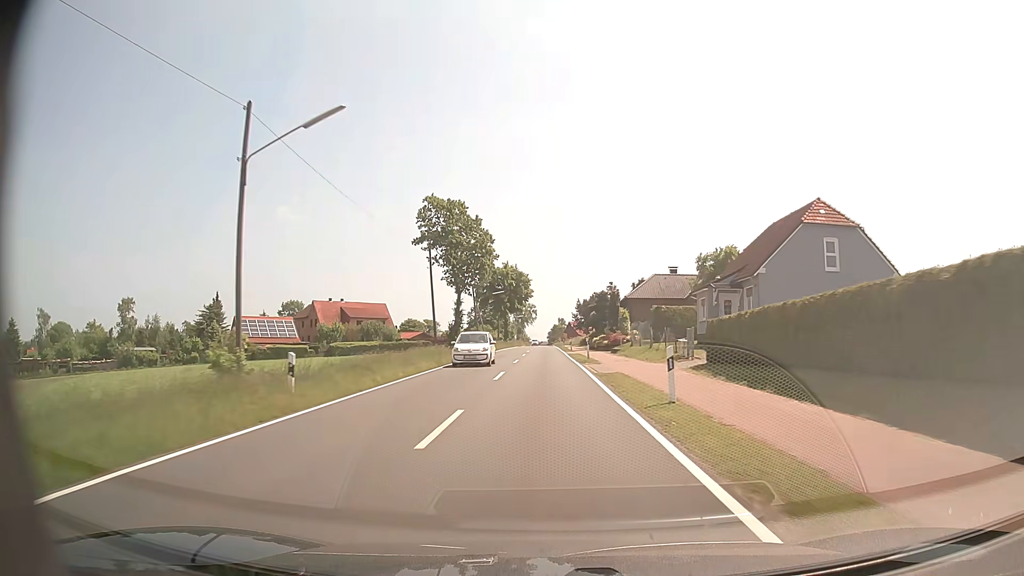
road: tertiary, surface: asphalt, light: Day
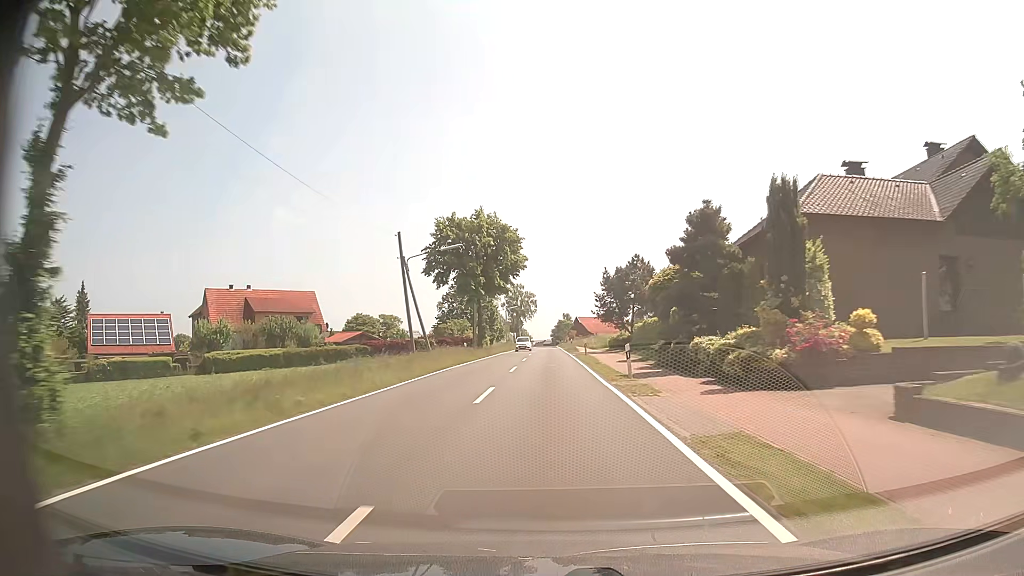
(-0.2, +42.9) m; 0°
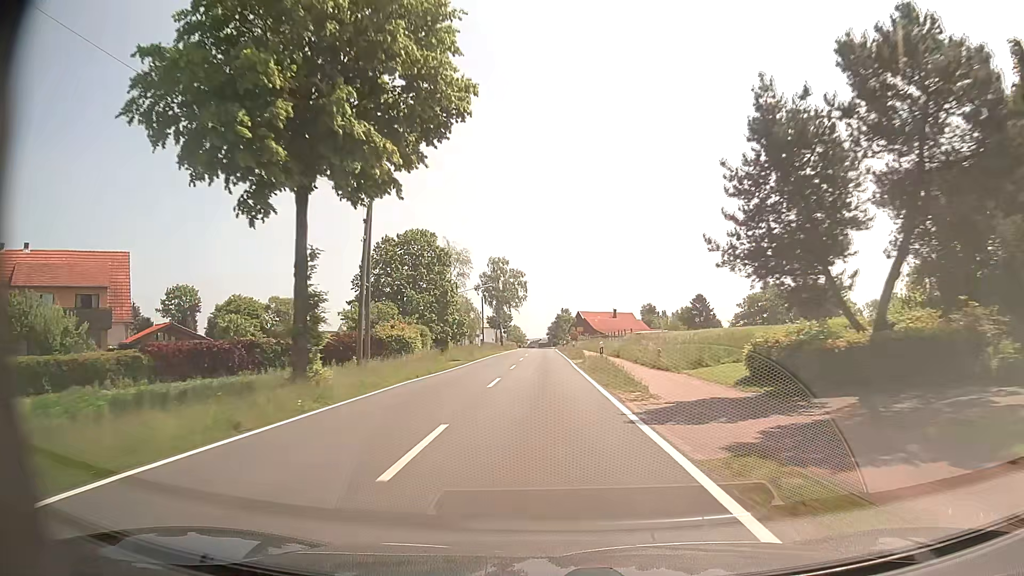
(+0.2, +43.1) m; 0°
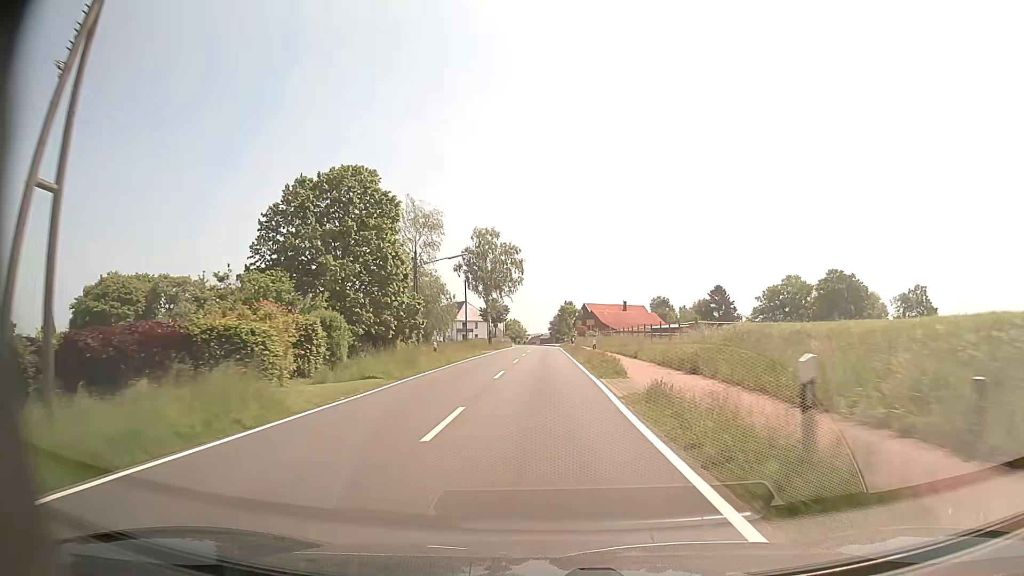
(0.0, +21.6) m; 0°
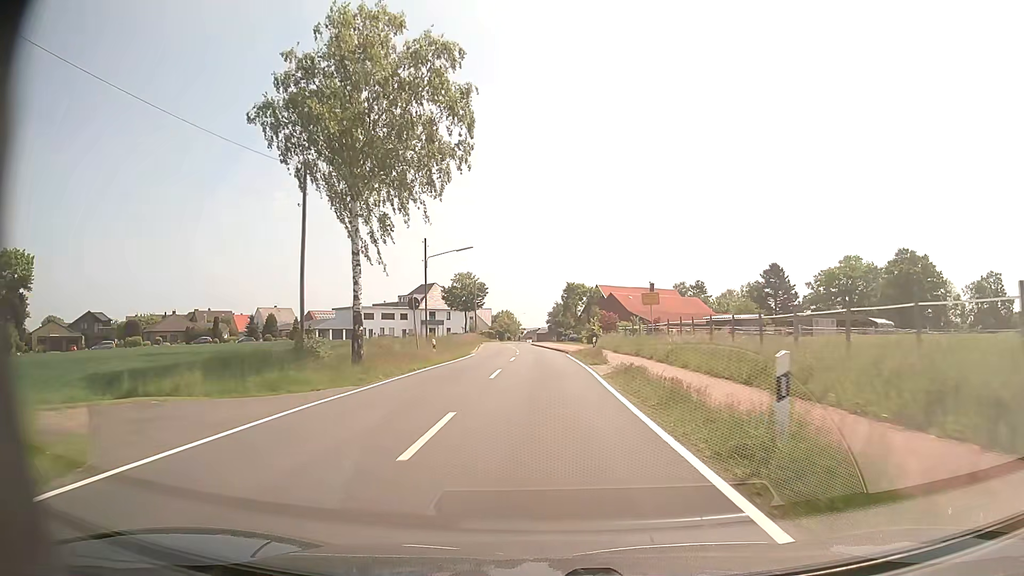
(-0.1, +49.3) m; 0°
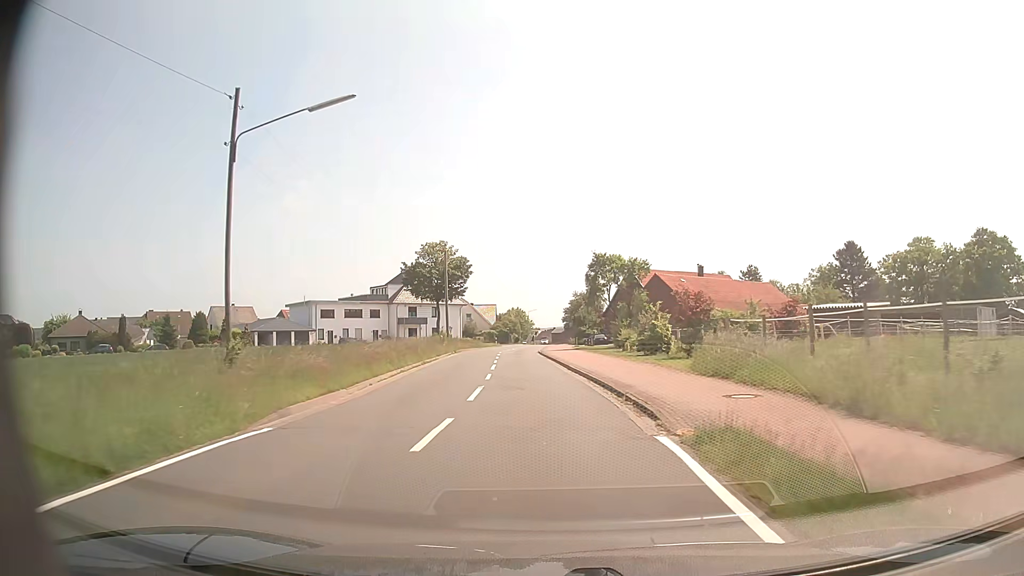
(0.0, +32.2) m; -1°
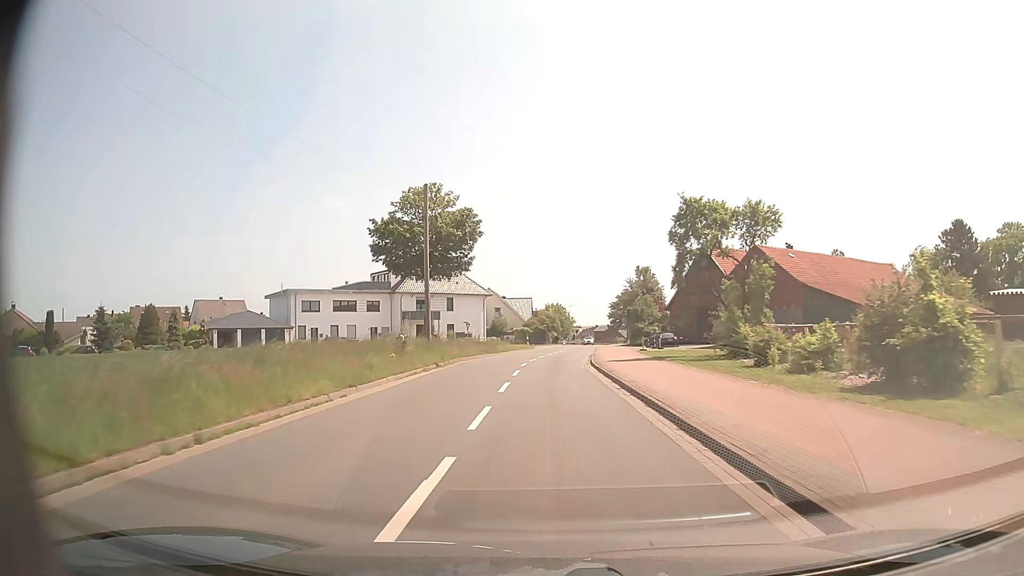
(-0.8, +22.8) m; -4°
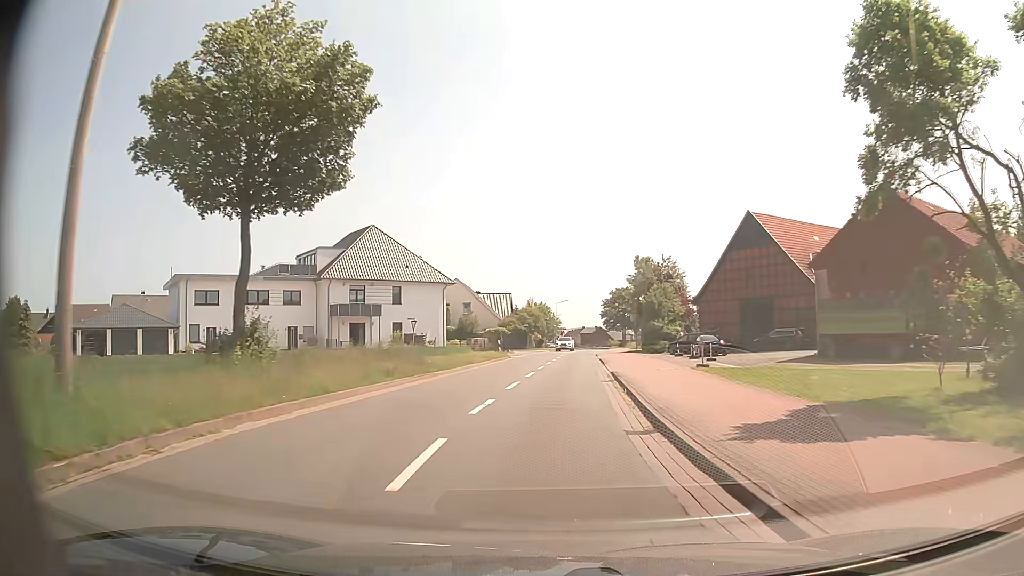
(+0.1, +22.1) m; +1°
(0, +10) (+1, +20) (+1, +30) (+2, +40) (+2, +50) (+3, +60) (+4, +70) (+5, +80) (+7, +90) (+8, +100) m
